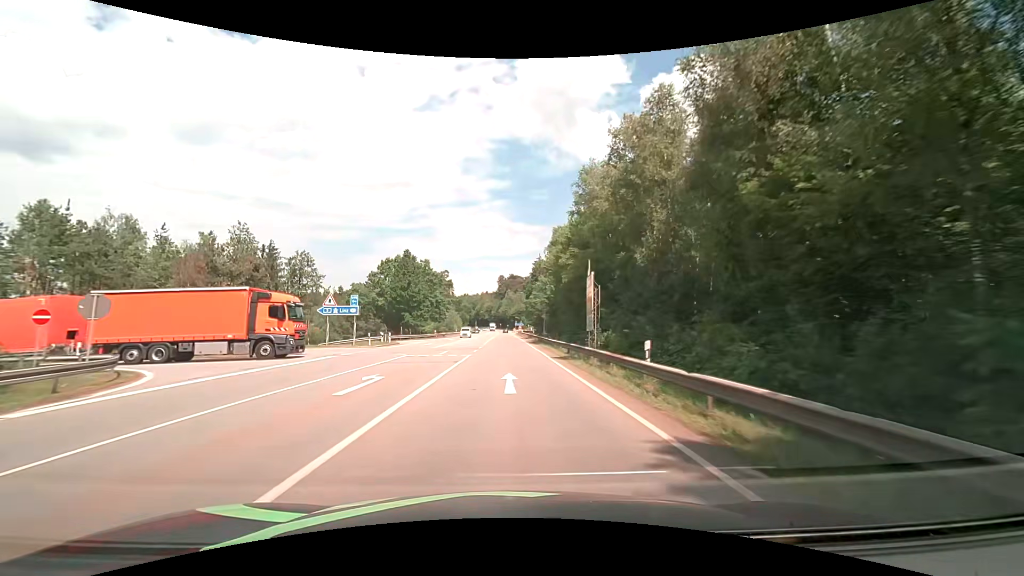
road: secondary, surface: asphalt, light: Day
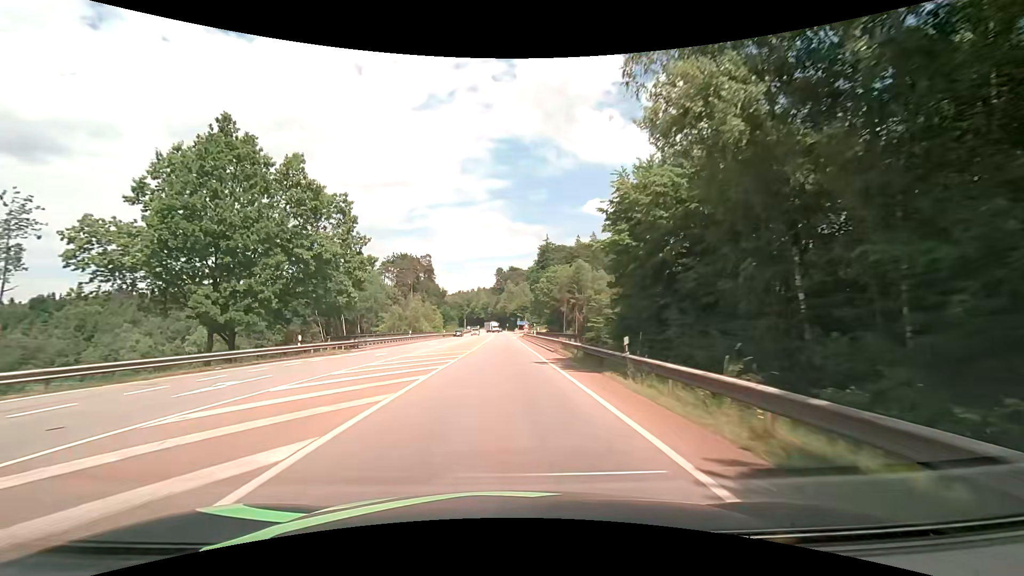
(+0.4, +53.9) m; 0°
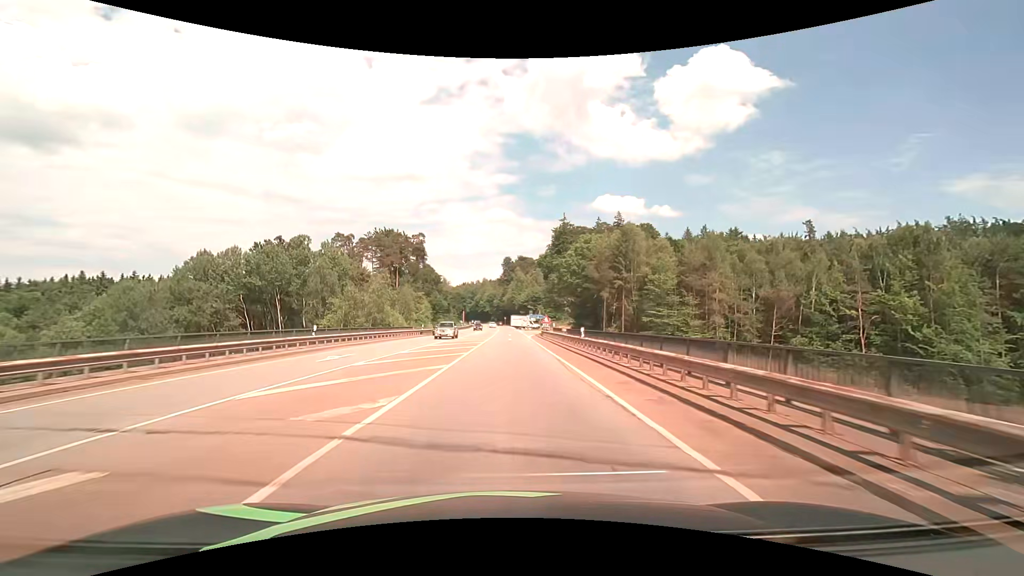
(-0.2, +32.3) m; -1°
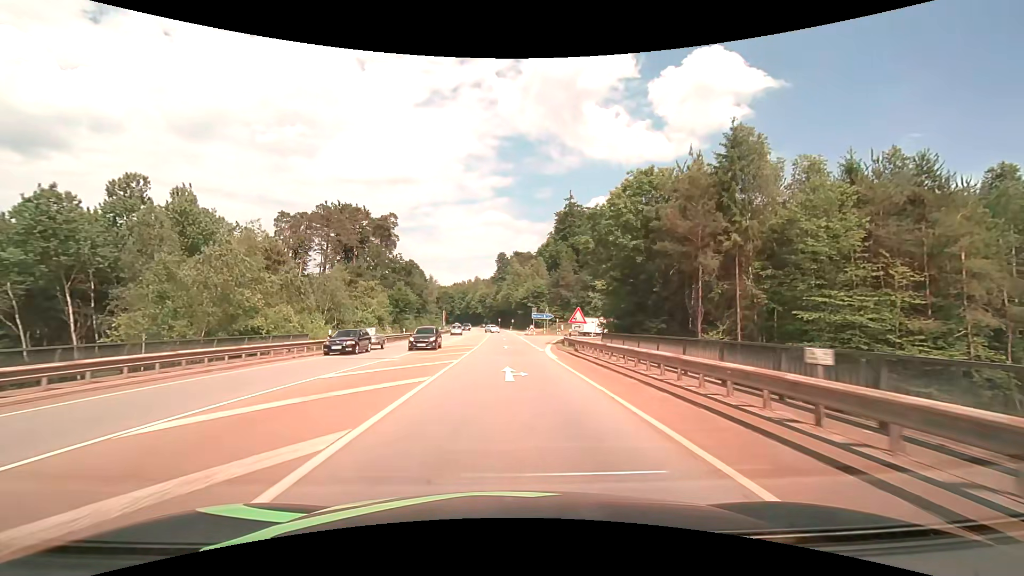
(+0.3, +31.9) m; +1°
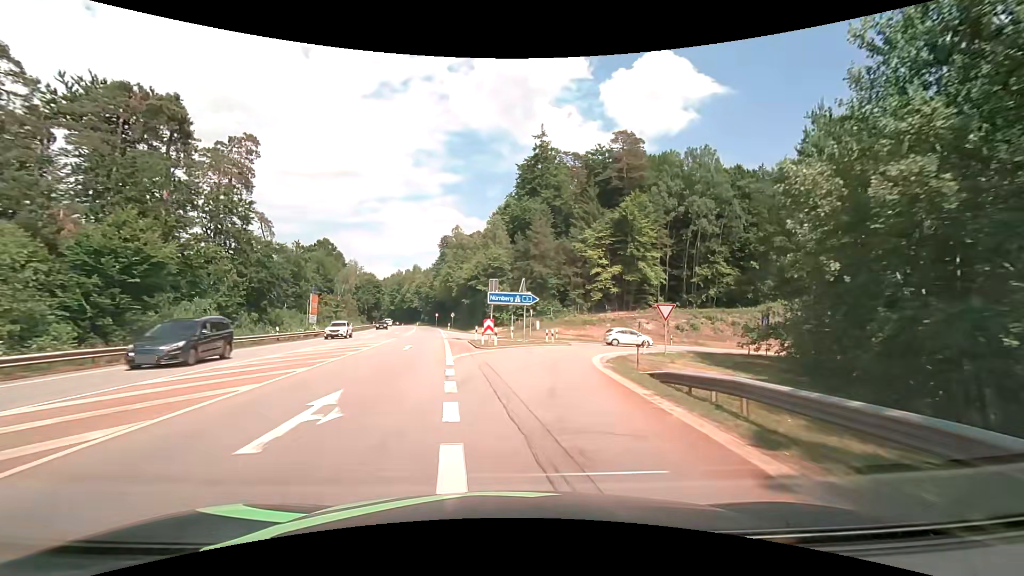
(+1.8, +46.7) m; +6°
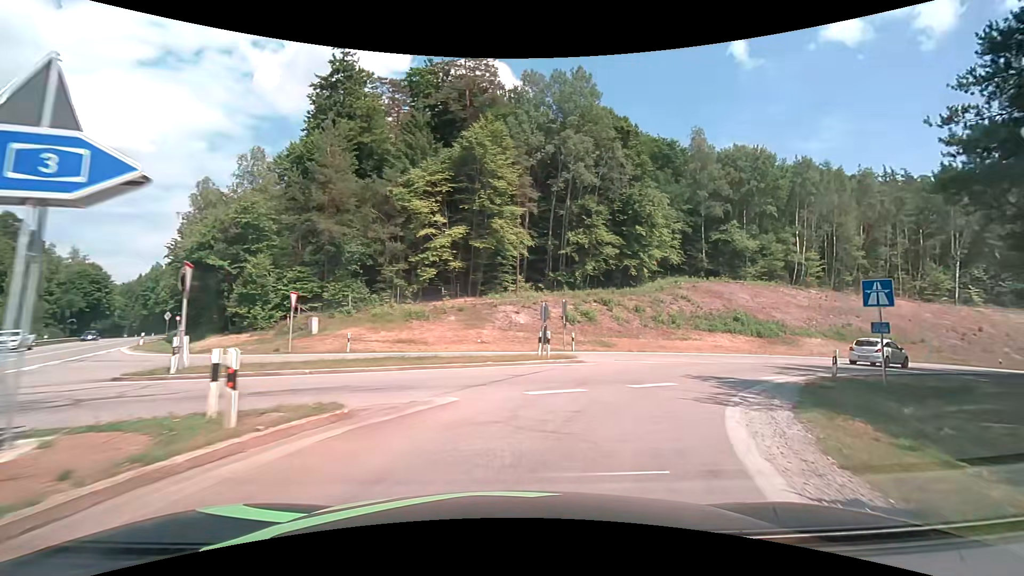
(+3.6, +27.4) m; +20°
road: motorway_link
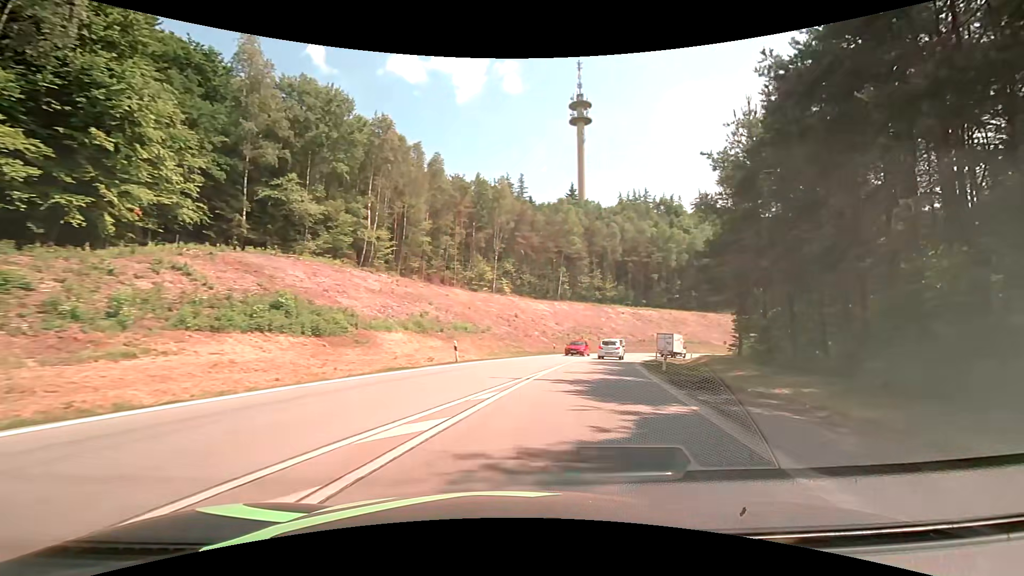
(+9.2, +20.6) m; +48°
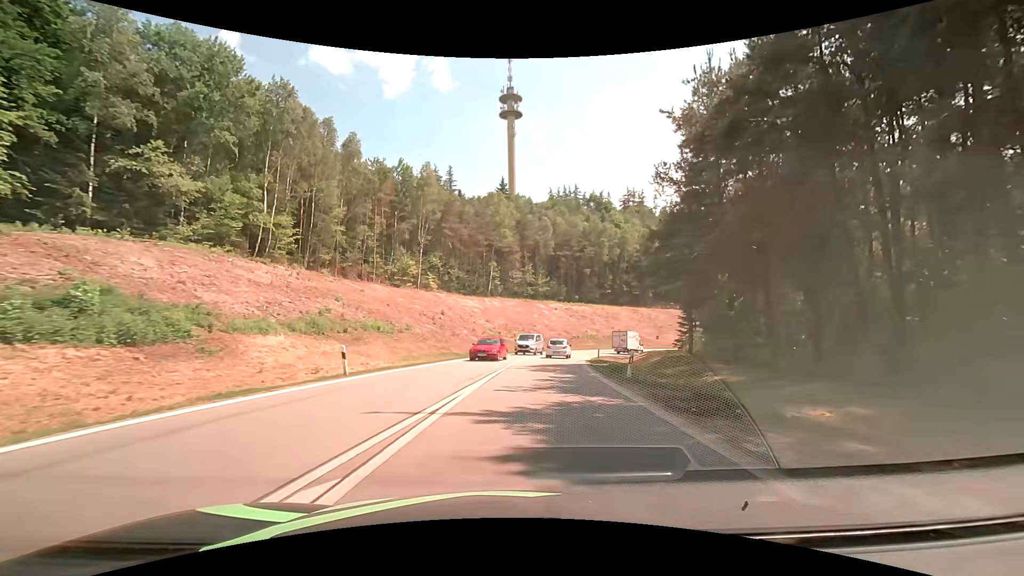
(+0.5, +6.6) m; +8°
(0, +10) (+1, +20) (+3, +30) (+4, +40) (+6, +50) (+9, +59) (+14, +68) (+19, +76) (+26, +83) (+35, +89) m
